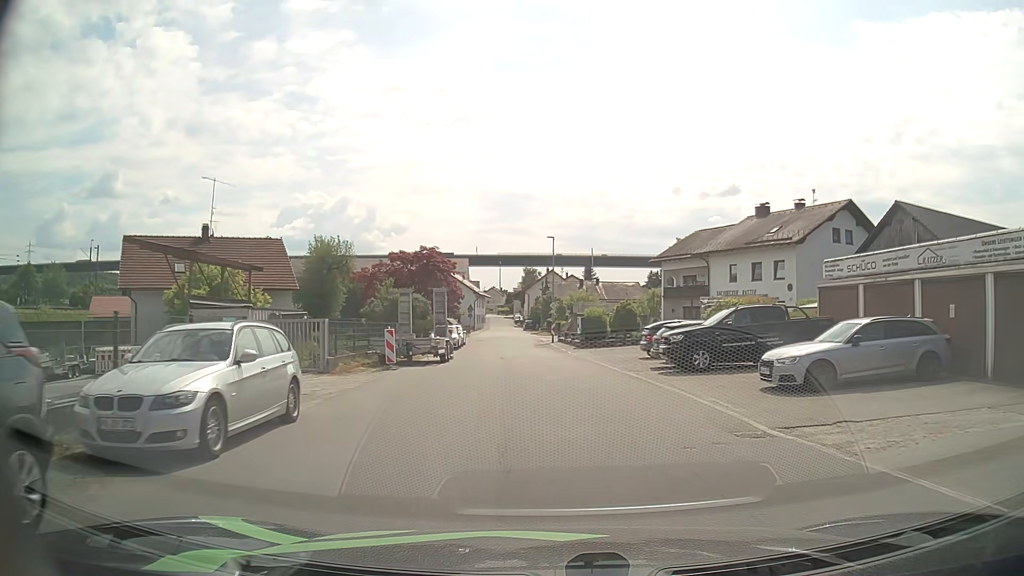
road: unclassified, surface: asphalt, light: Day
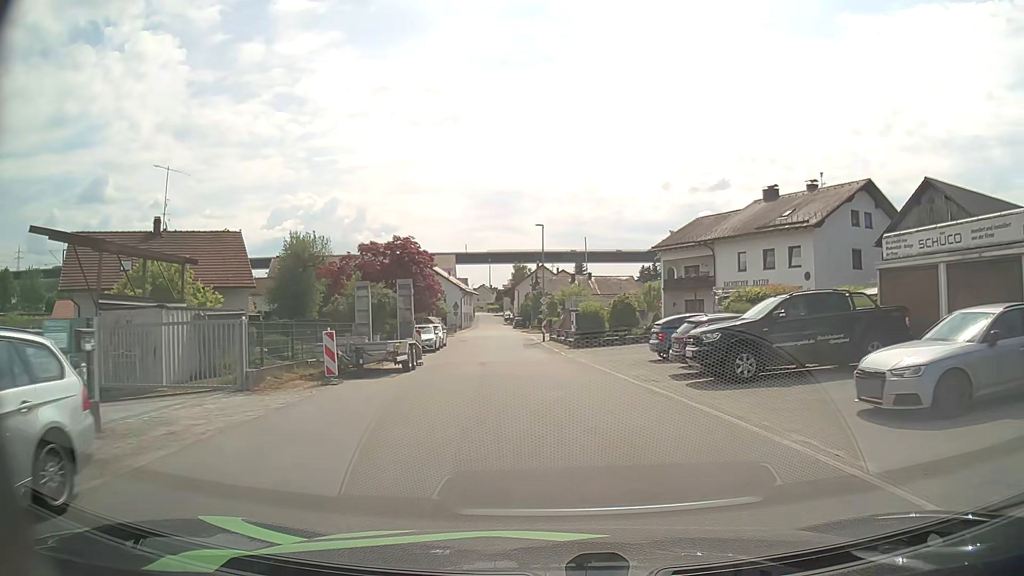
(+0.1, +5.1) m; +1°
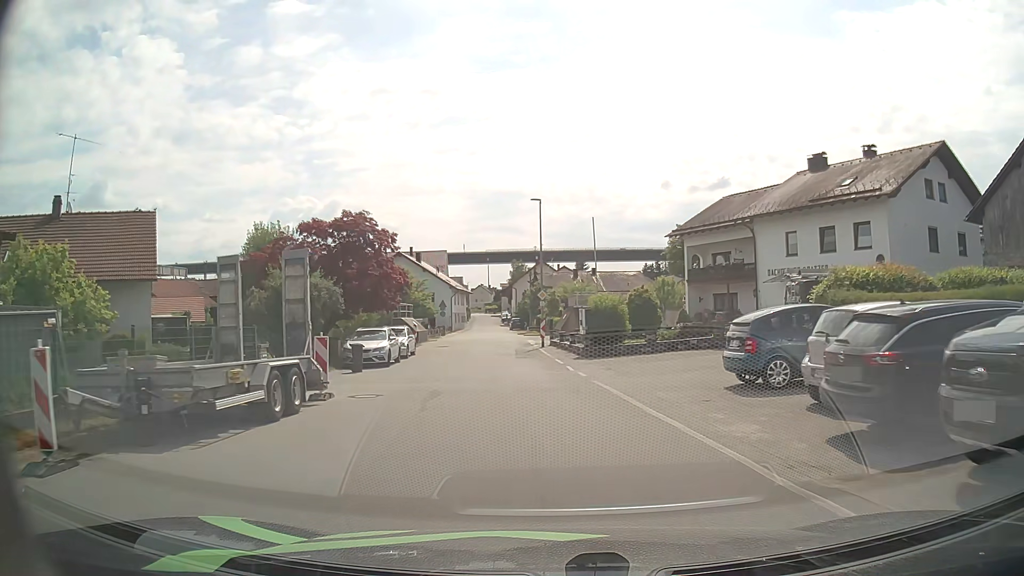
(0.0, +10.2) m; 0°
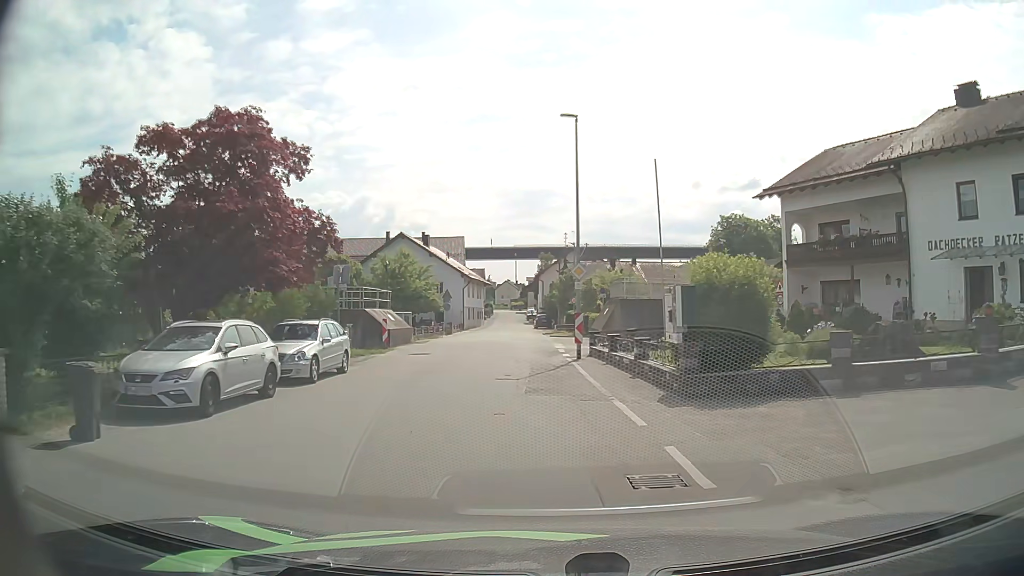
(-0.3, +15.2) m; -3°
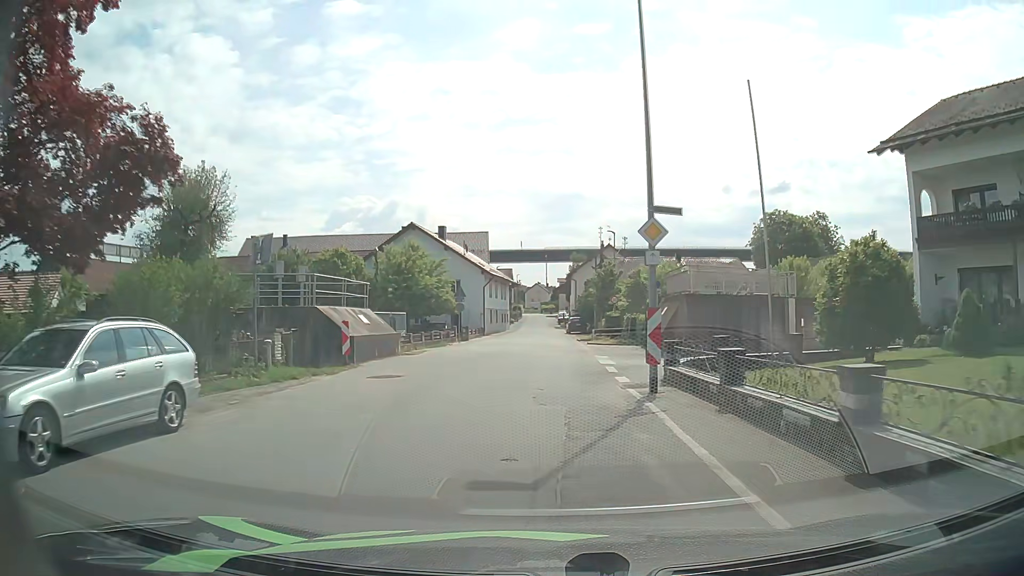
(-0.2, +10.2) m; -3°
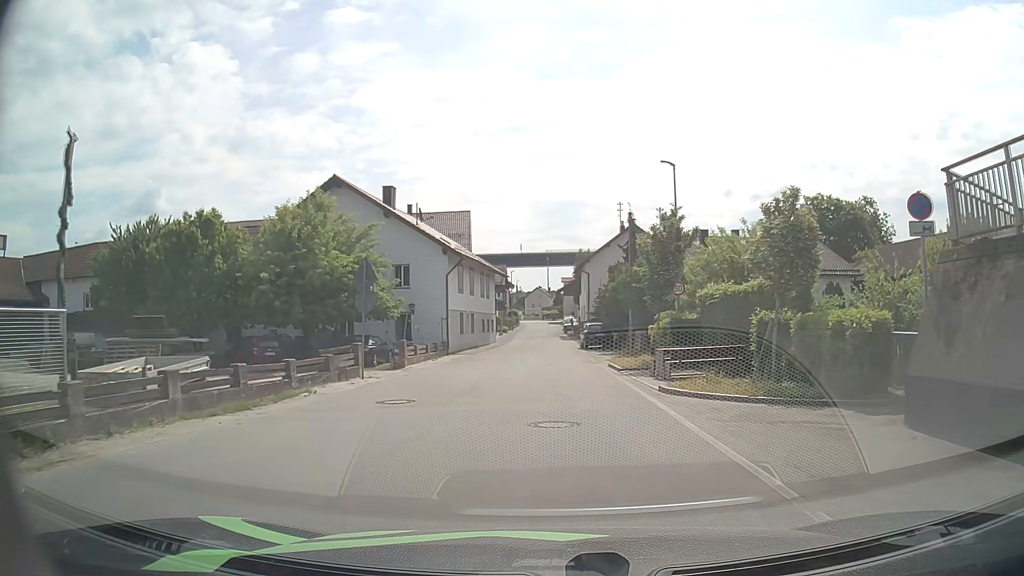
(+0.3, +23.9) m; +1°
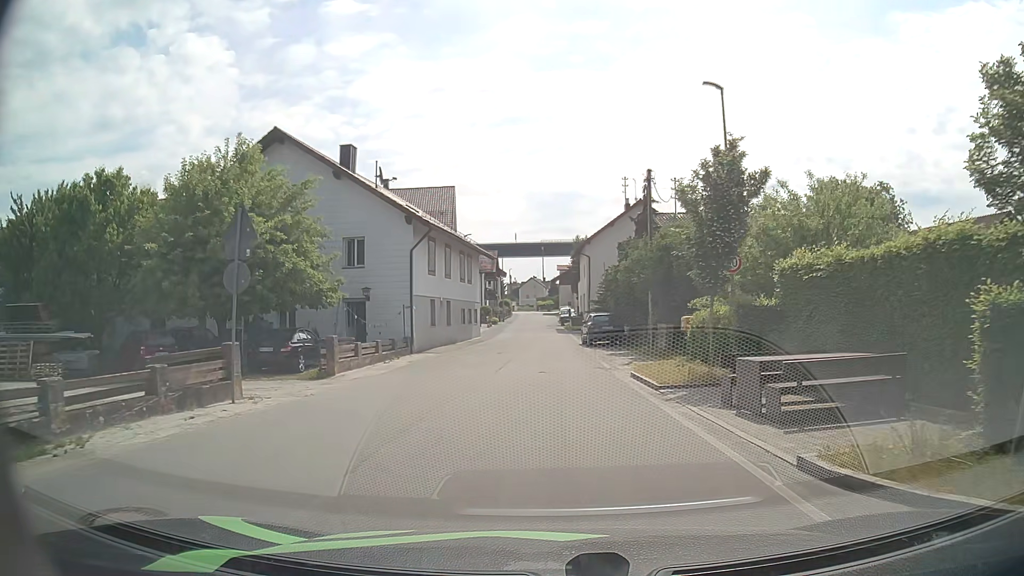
(+0.1, +8.6) m; +1°
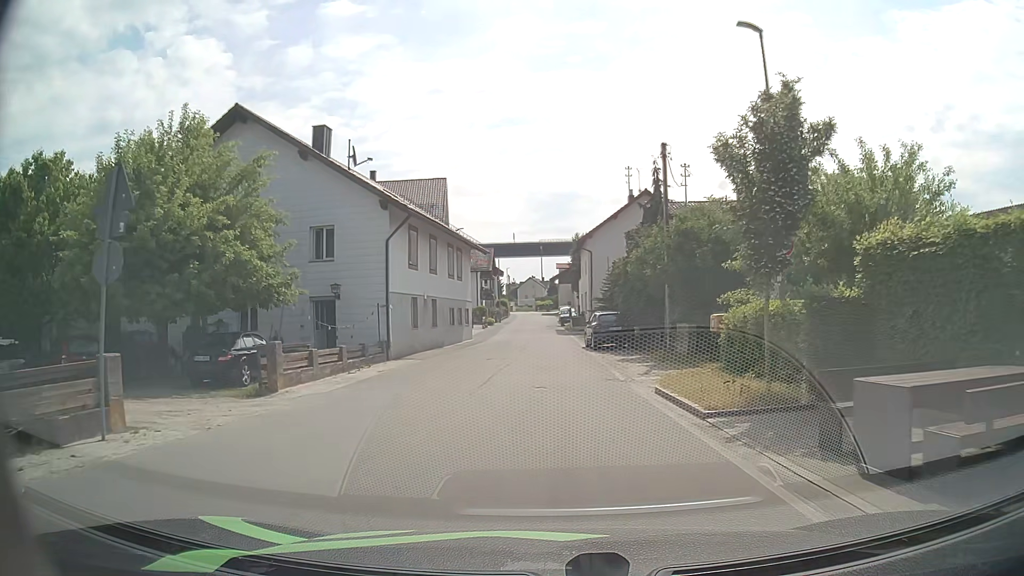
(0.0, +4.2) m; 0°
(0, +10) (0, +20) (0, +30) (0, +40) (0, +50) (-1, +60) (-1, +70) (-2, +80) (-2, +90) (-1, +100) m
